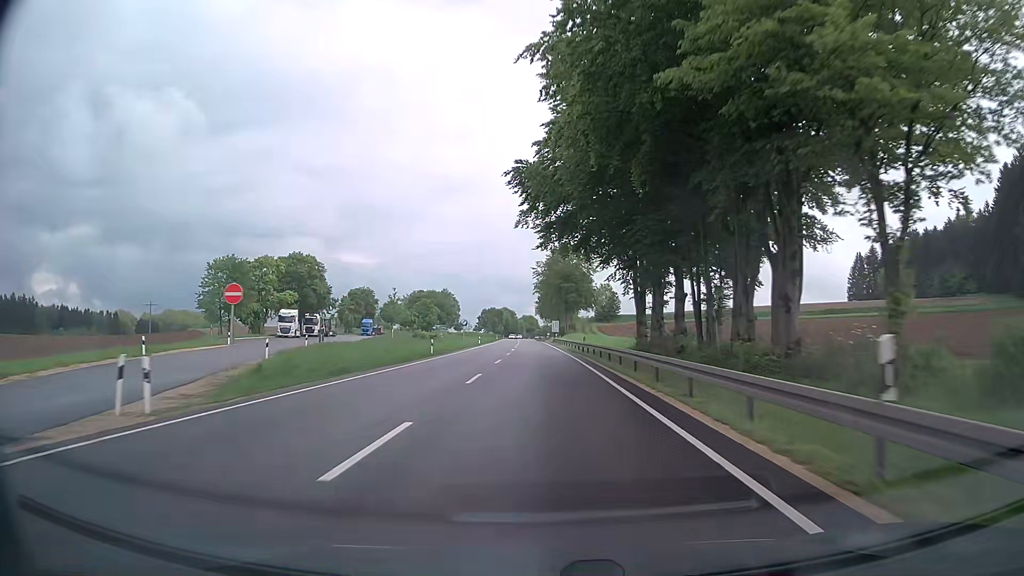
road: primary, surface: asphalt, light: Day
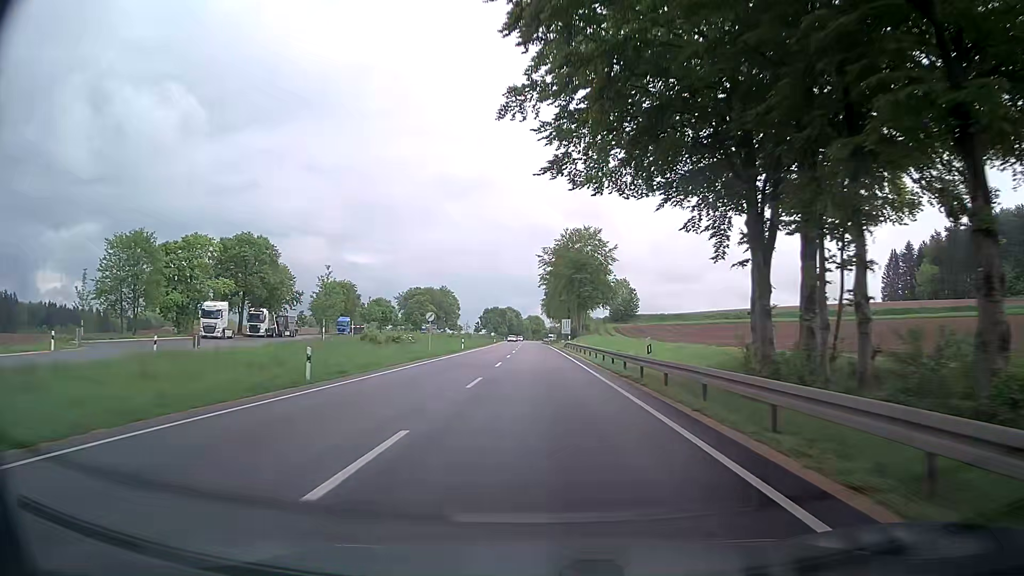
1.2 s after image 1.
(-0.2, +24.8) m; -1°
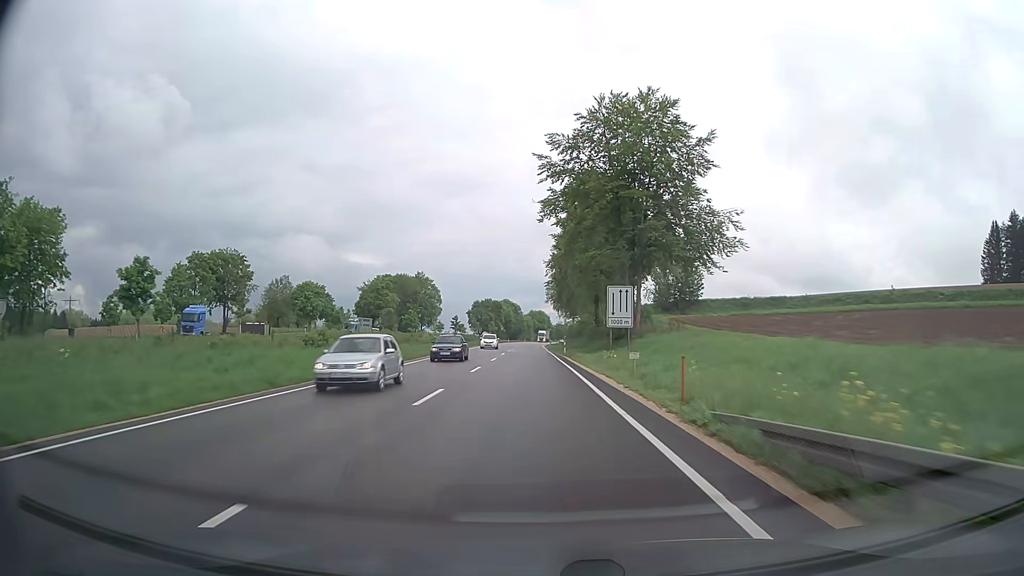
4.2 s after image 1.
(+0.4, +64.8) m; 0°
(0, +10) (0, +20) (0, +30) (0, +40) (0, +50) (0, +60) (-1, +70) (-1, +80) (-1, +90) (-1, +100) m
